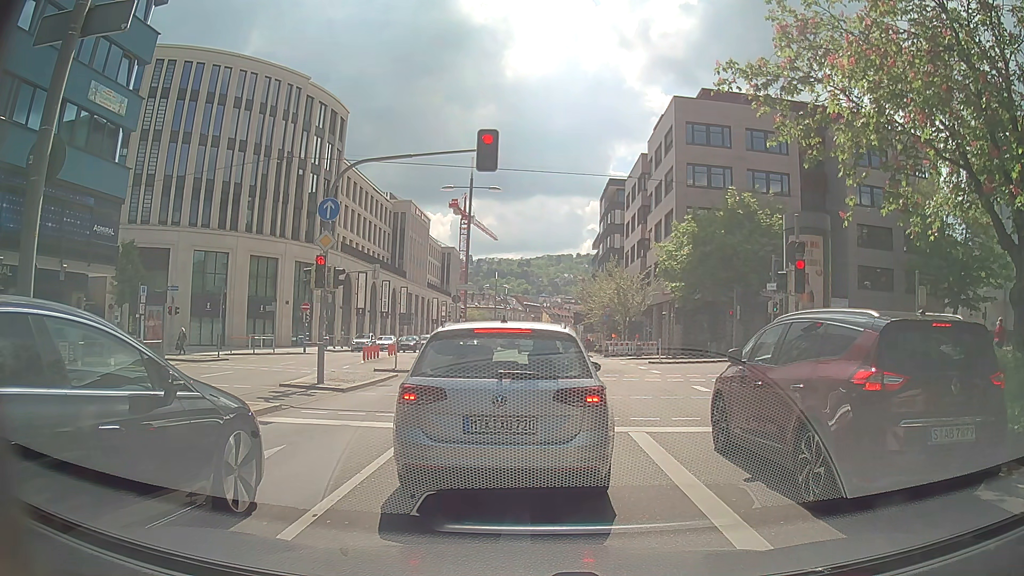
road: primary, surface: asphalt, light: Day
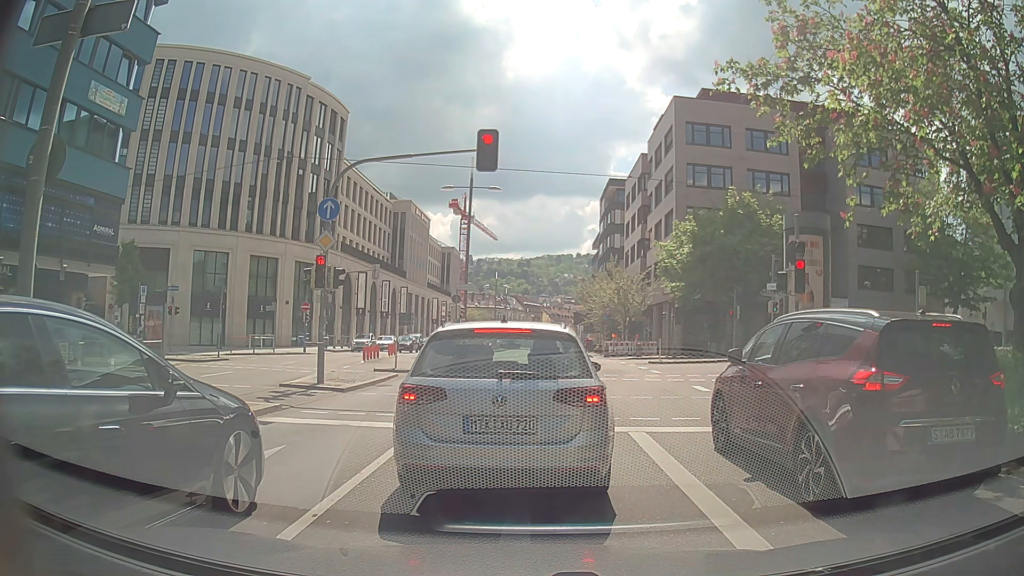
(0.0, 0.0) m; 0°
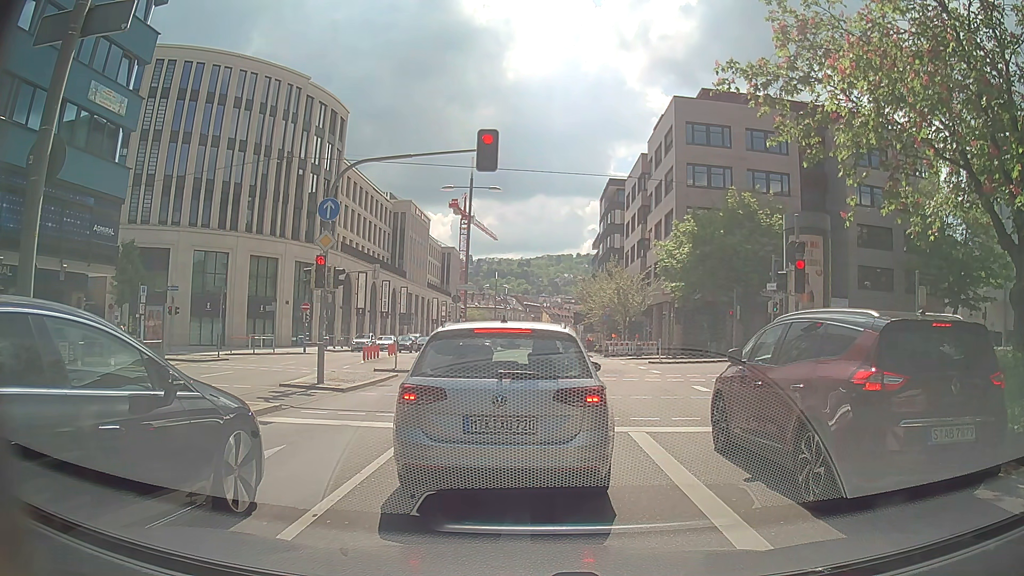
(0.0, 0.0) m; 0°
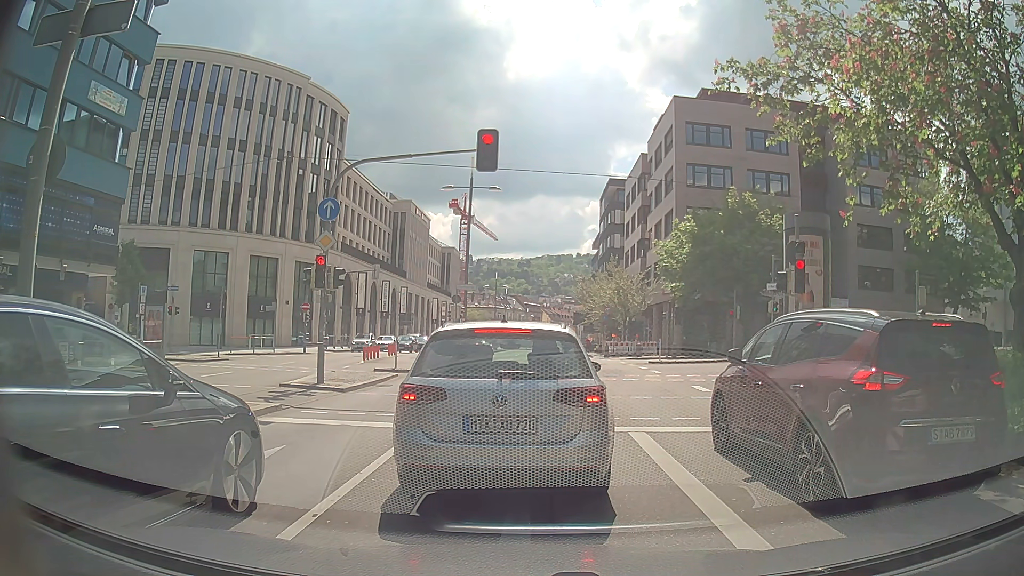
(0.0, 0.0) m; 0°
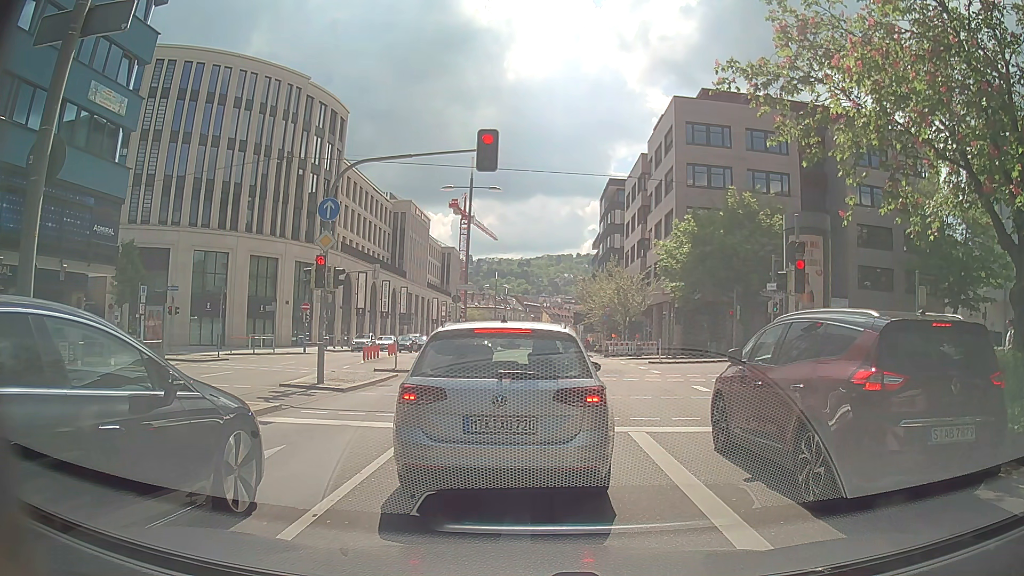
(0.0, 0.0) m; 0°
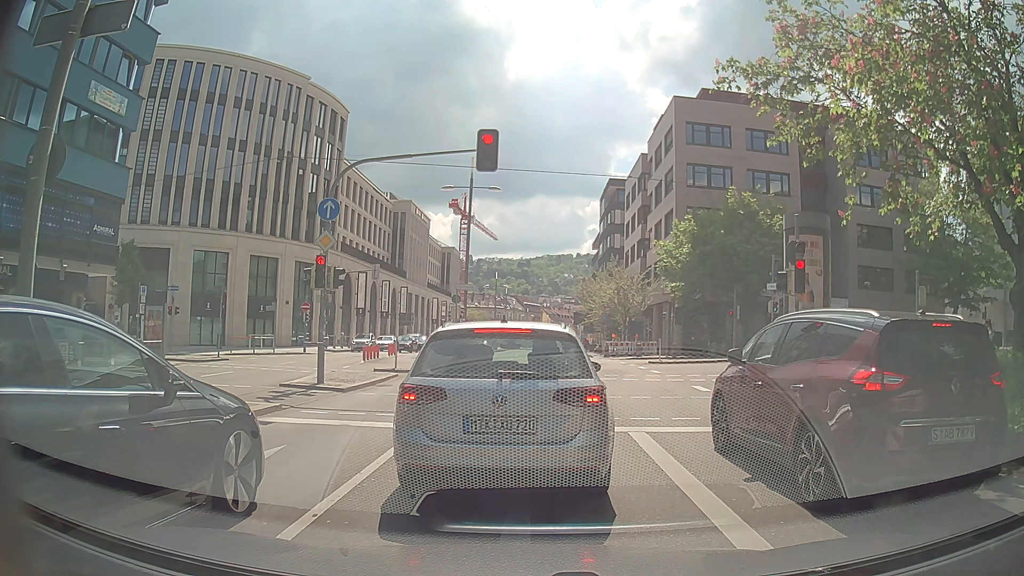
(0.0, 0.0) m; 0°
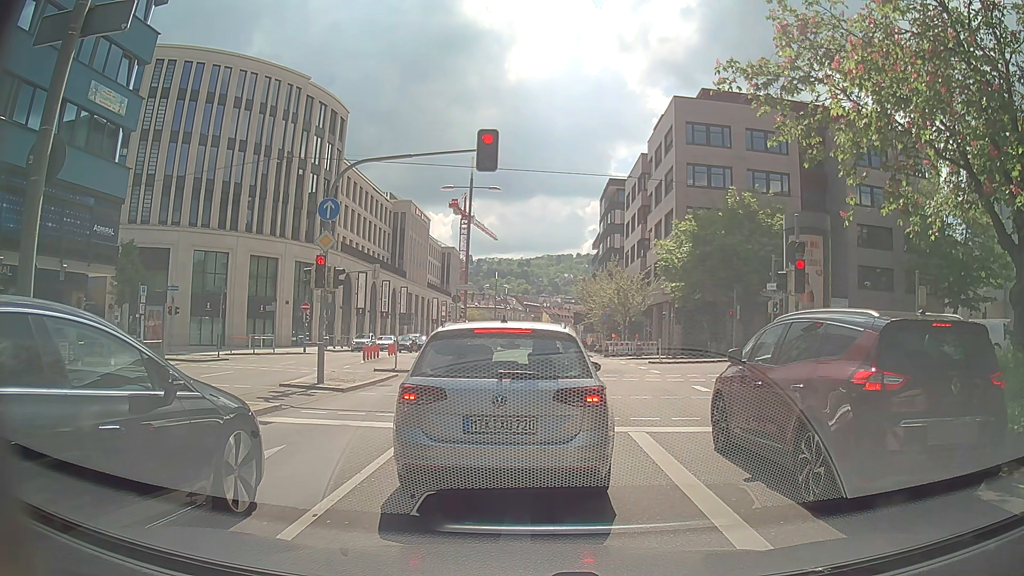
(0.0, 0.0) m; 0°
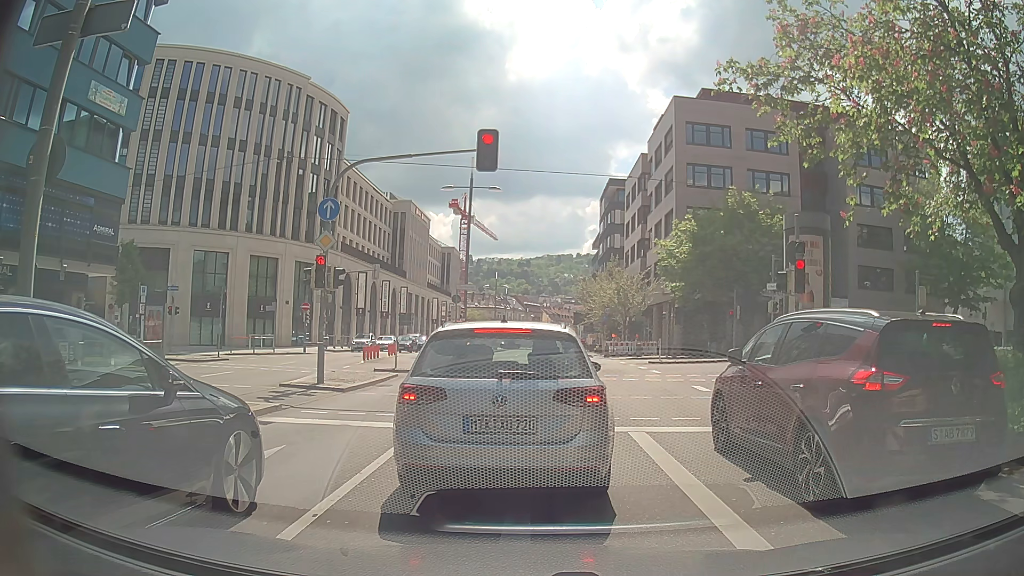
(0.0, 0.0) m; 0°
(0, +10) (0, +20) (0, +30) (0, +40) (0, +50) (0, +60) (0, +70) (0, +80) (0, +90) (0, +100) m
